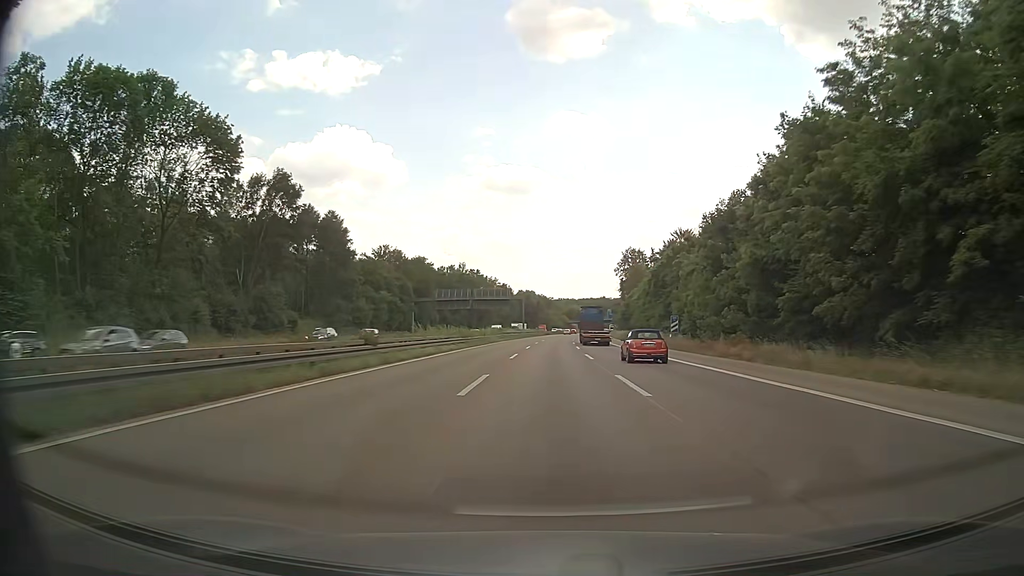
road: motorway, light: Day
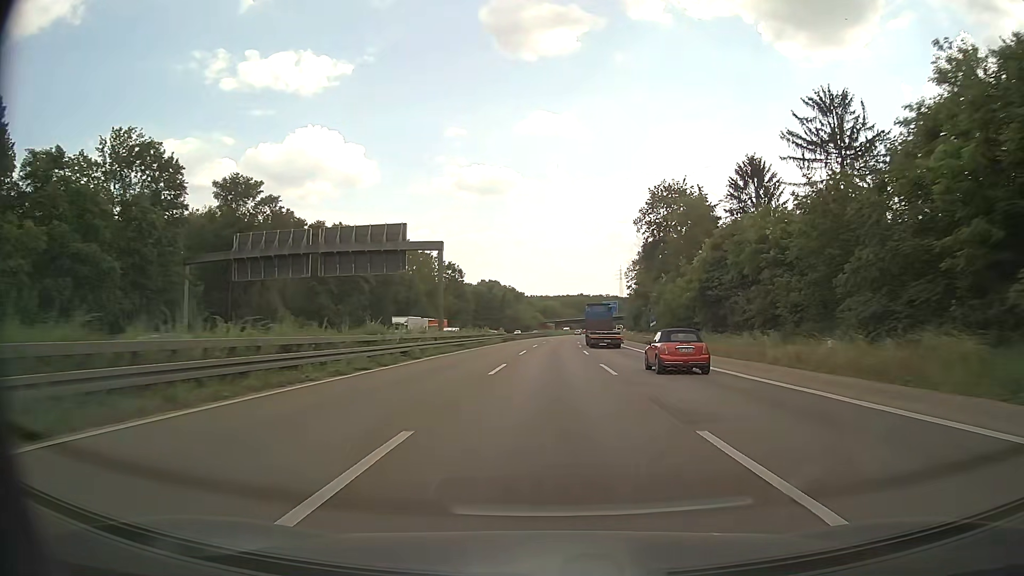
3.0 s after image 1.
(+1.4, +82.7) m; +2°
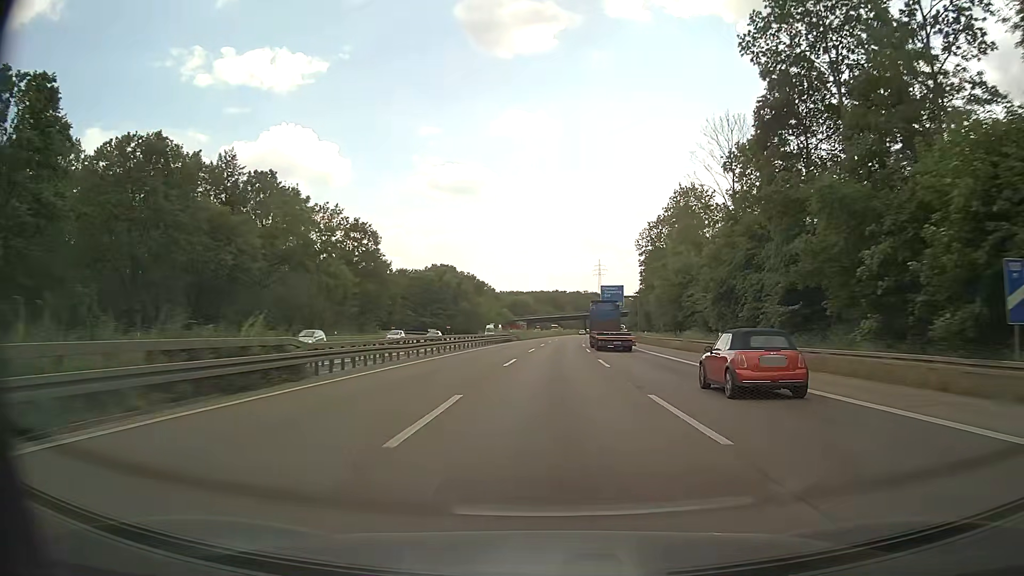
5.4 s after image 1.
(+1.3, +66.4) m; +2°
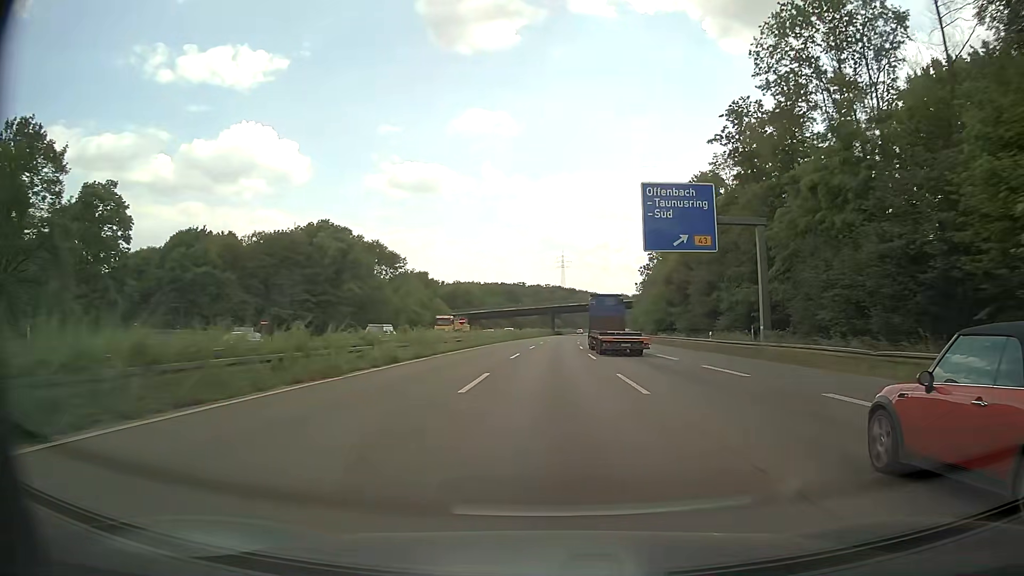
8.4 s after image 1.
(+2.7, +82.9) m; +3°
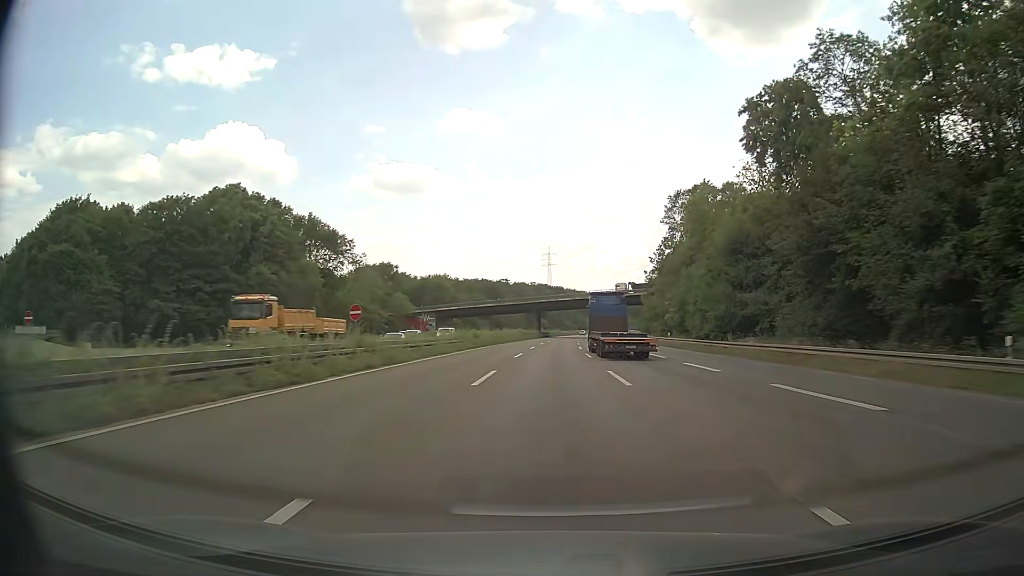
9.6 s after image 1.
(+0.4, +33.2) m; +1°
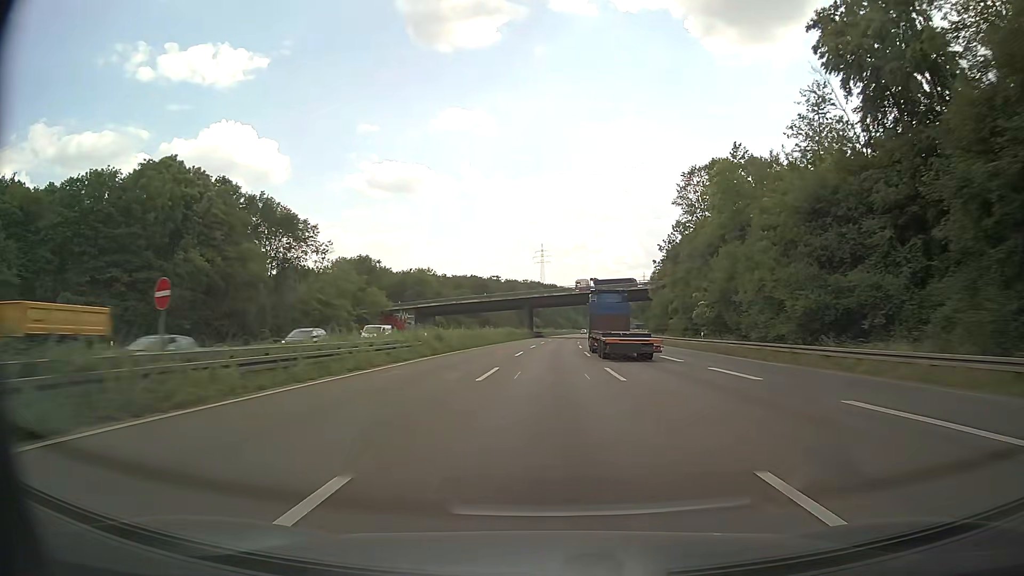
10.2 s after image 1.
(+0.1, +16.6) m; +1°
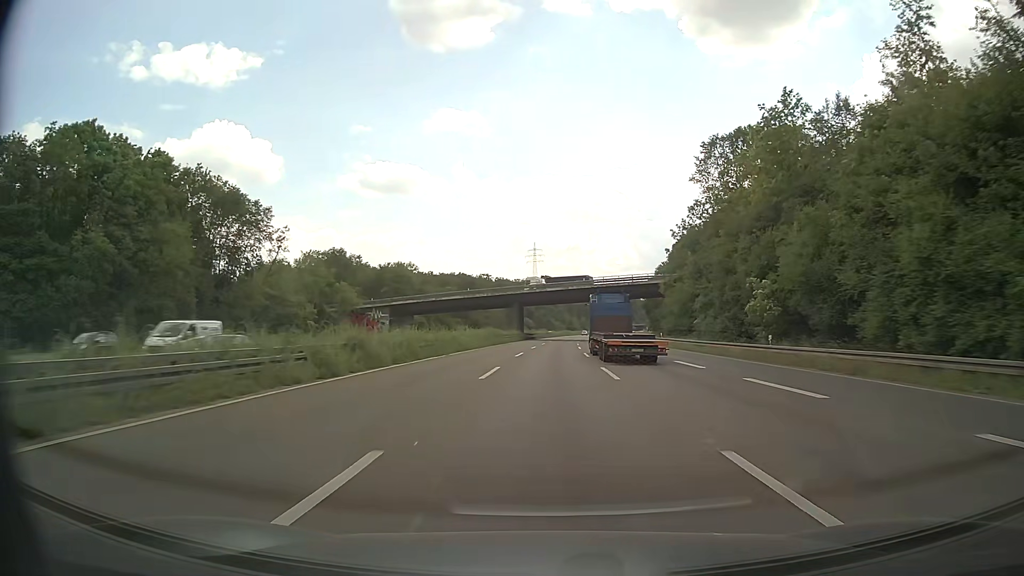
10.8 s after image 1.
(0.0, +16.6) m; 0°
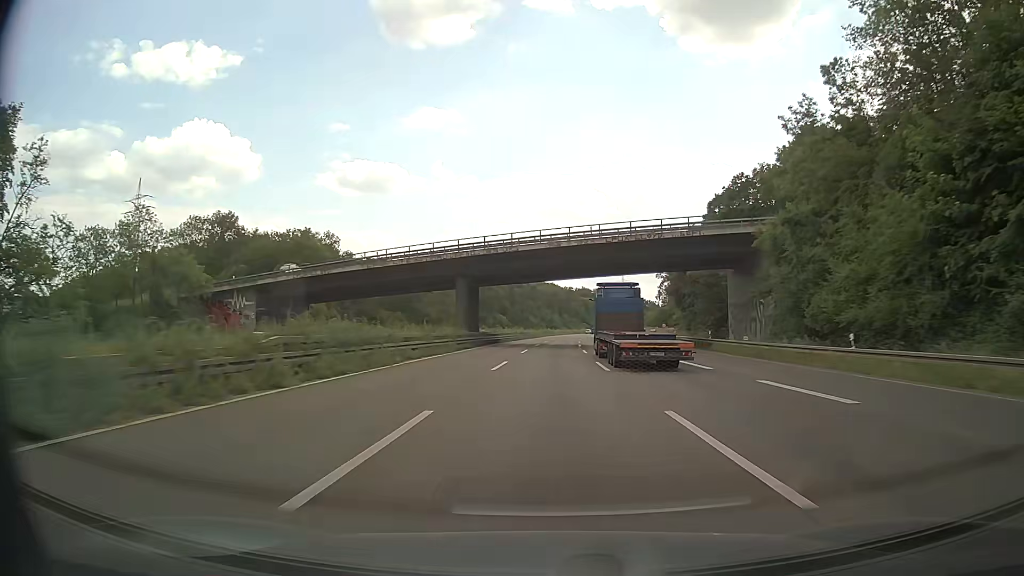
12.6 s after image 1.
(+0.9, +49.9) m; +2°
(0, +10) (0, +20) (0, +30) (0, +40) (+1, +50) (+1, +60) (+1, +70) (+2, +80) (+2, +90) (+3, +100) m
